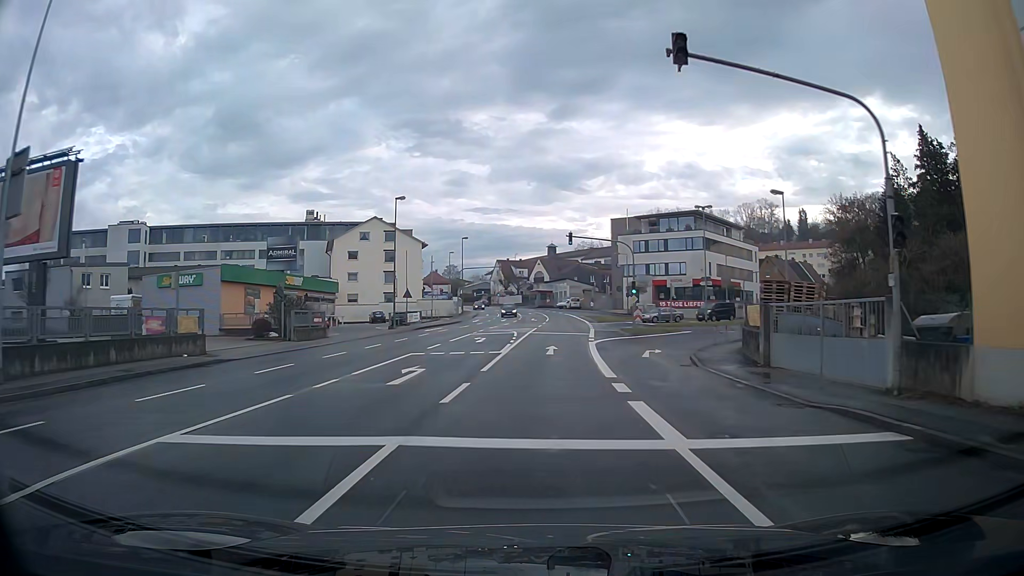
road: tertiary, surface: asphalt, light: Day
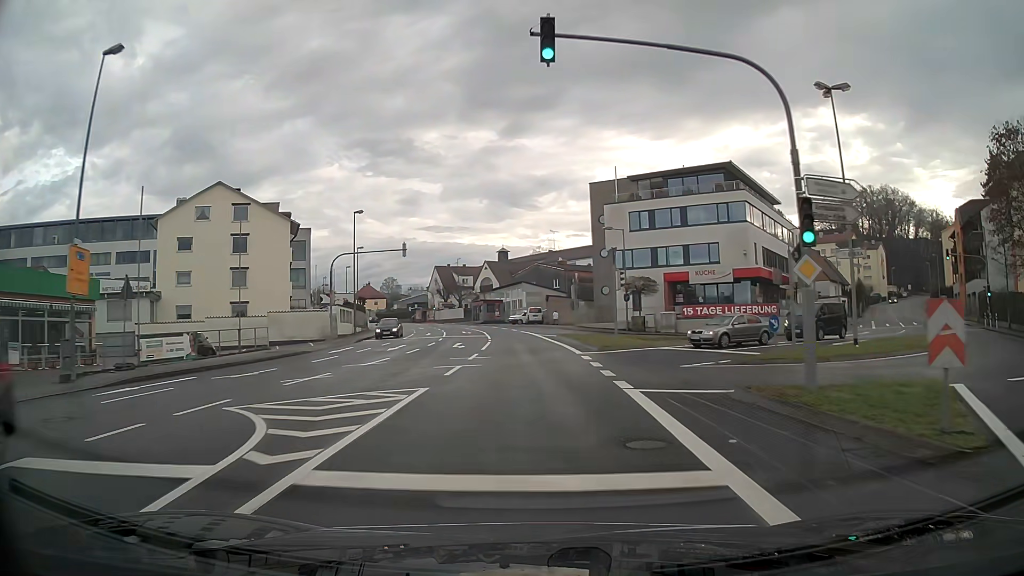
(+1.3, +35.1) m; +4°
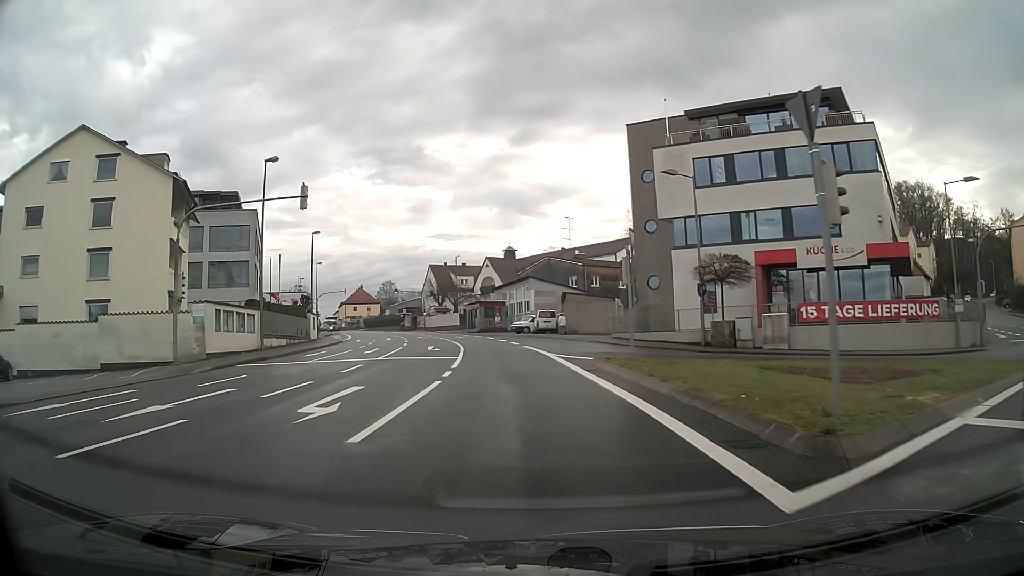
(-0.2, +21.3) m; -1°
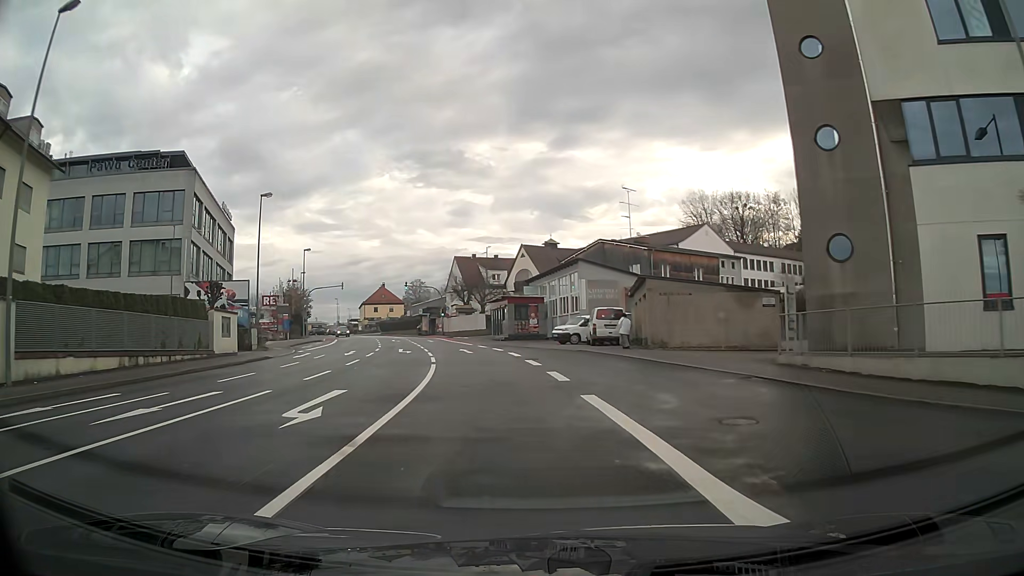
(-0.7, +21.6) m; -4°
(0, +10) (-1, +20) (-2, +30) (-4, +40) (-6, +49) (-8, +59) (-11, +69) (-14, +78) (-17, +88) (-21, +97) m
